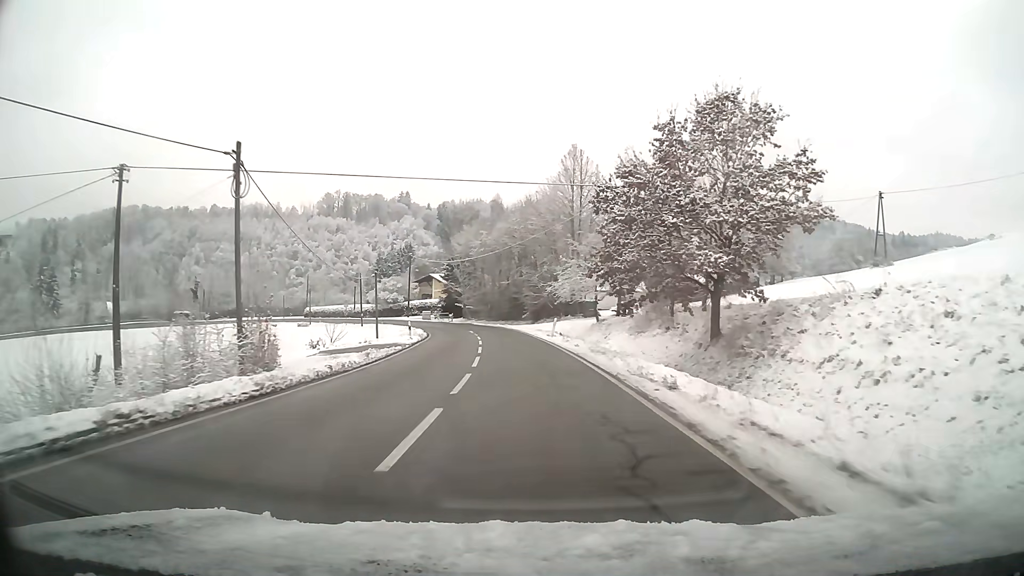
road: tertiary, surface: asphalt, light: Day
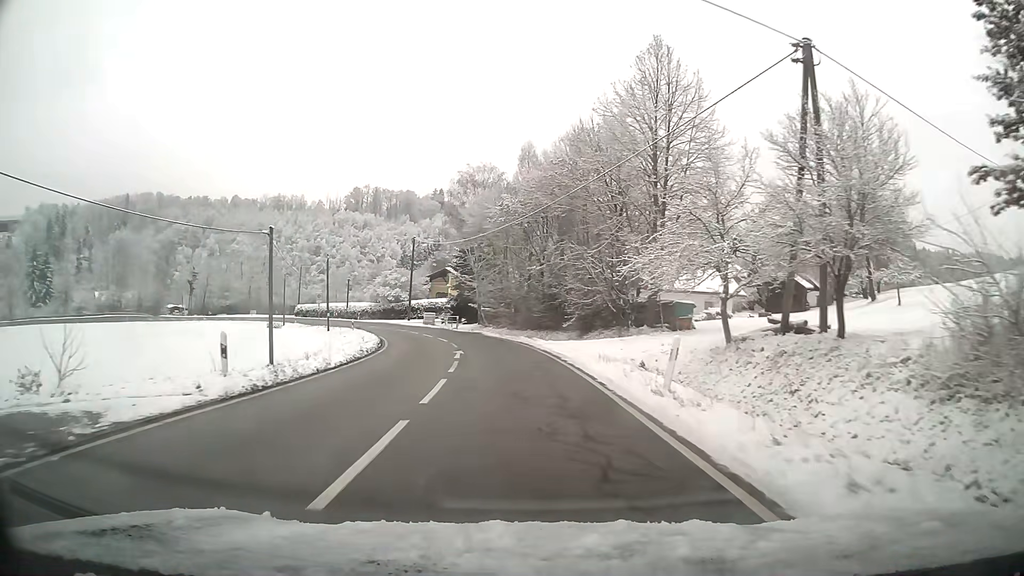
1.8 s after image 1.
(-0.7, +26.3) m; -3°
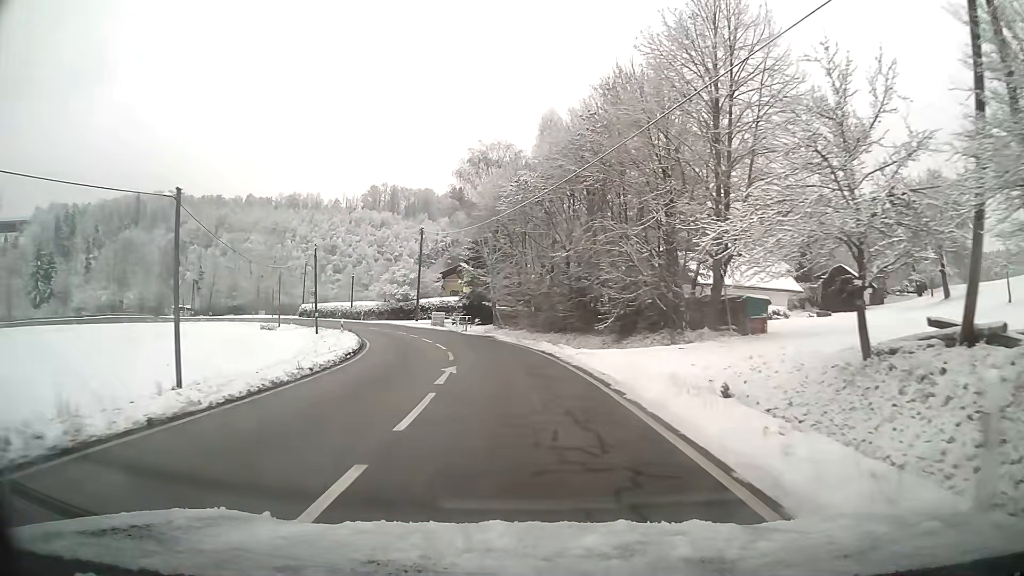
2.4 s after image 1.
(-0.1, +8.6) m; -2°
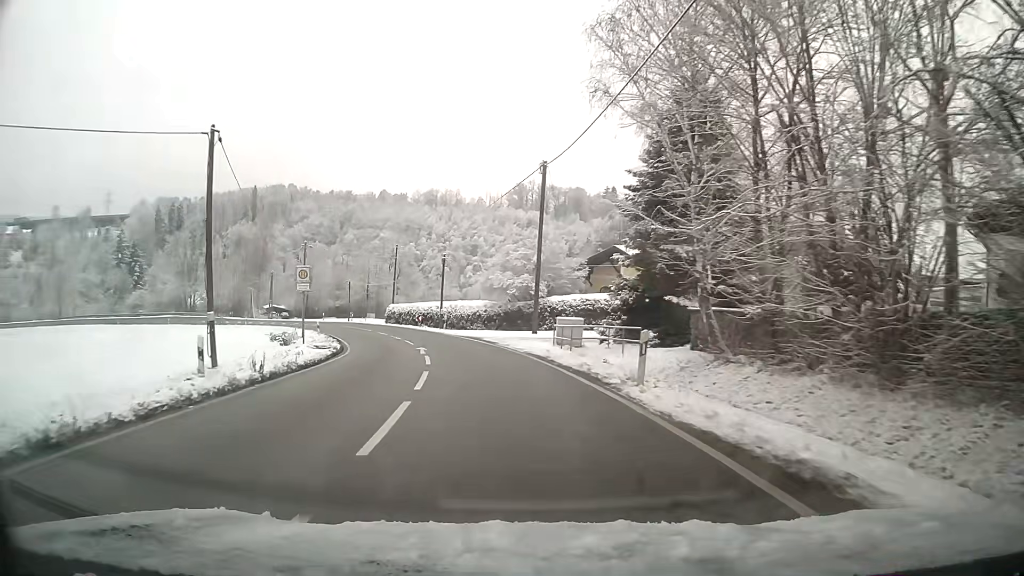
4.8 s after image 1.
(-3.5, +32.8) m; -13°
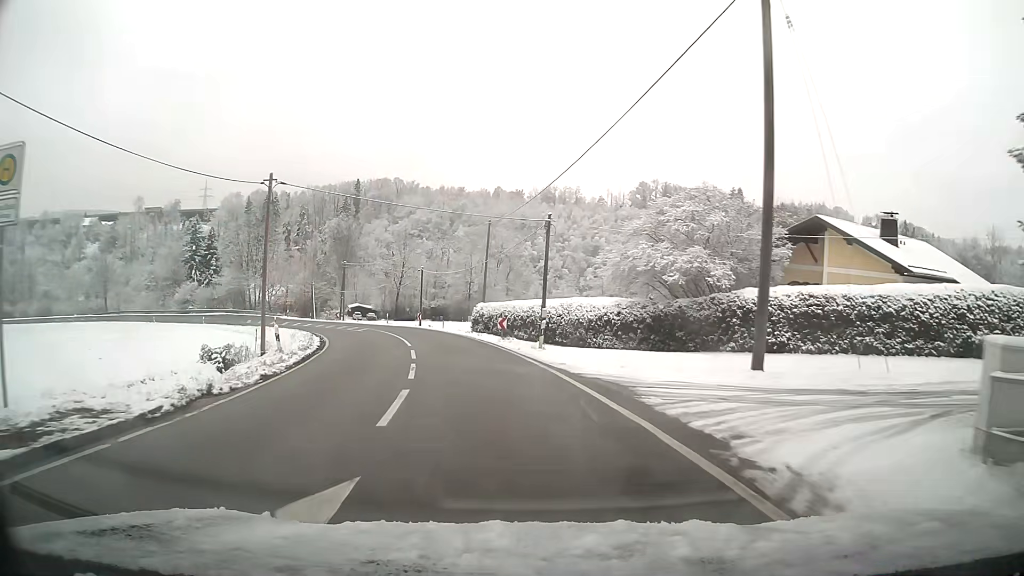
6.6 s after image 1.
(-2.1, +23.4) m; -10°
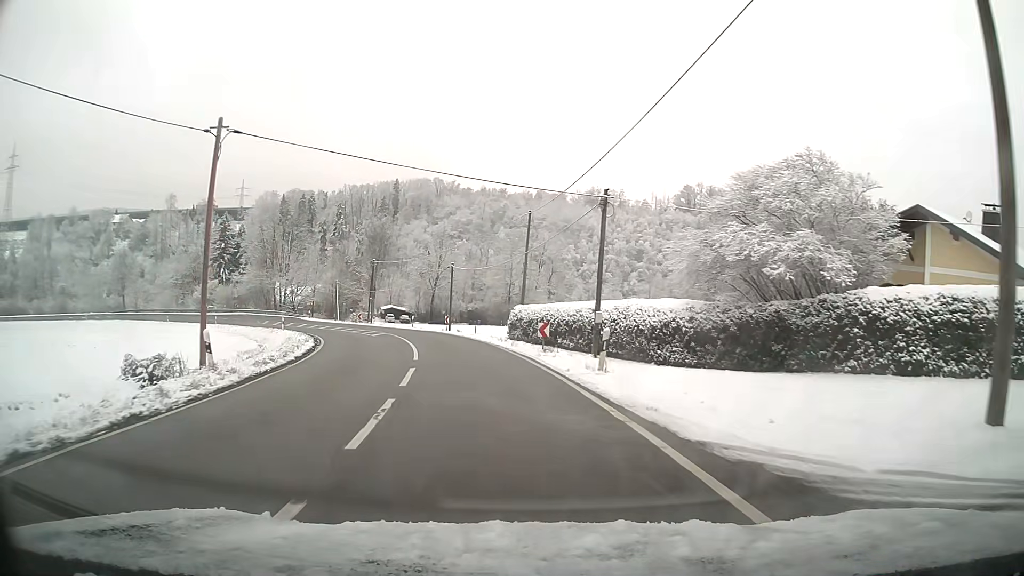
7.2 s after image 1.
(-0.2, +7.5) m; -3°
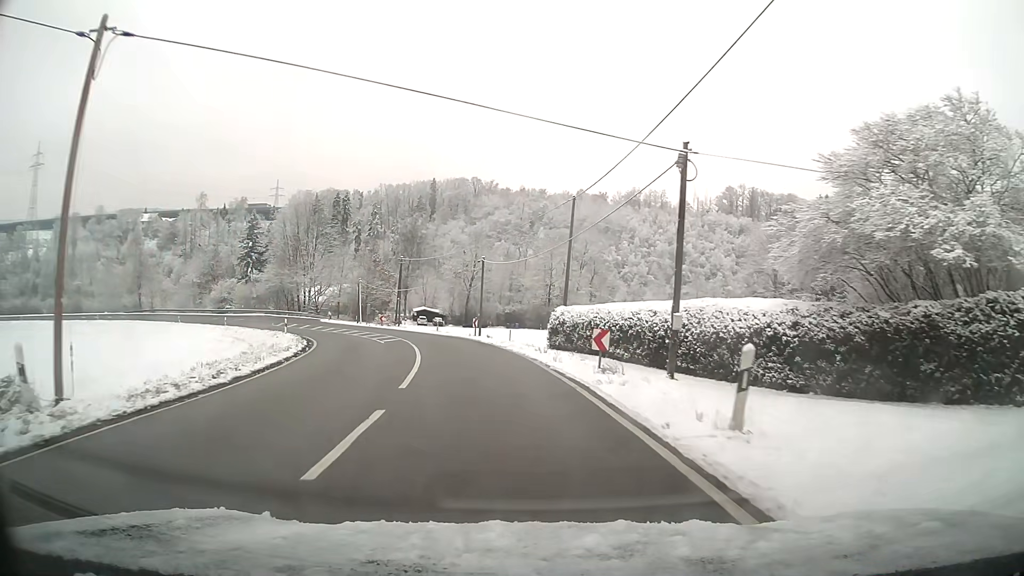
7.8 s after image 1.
(-0.2, +7.4) m; -3°
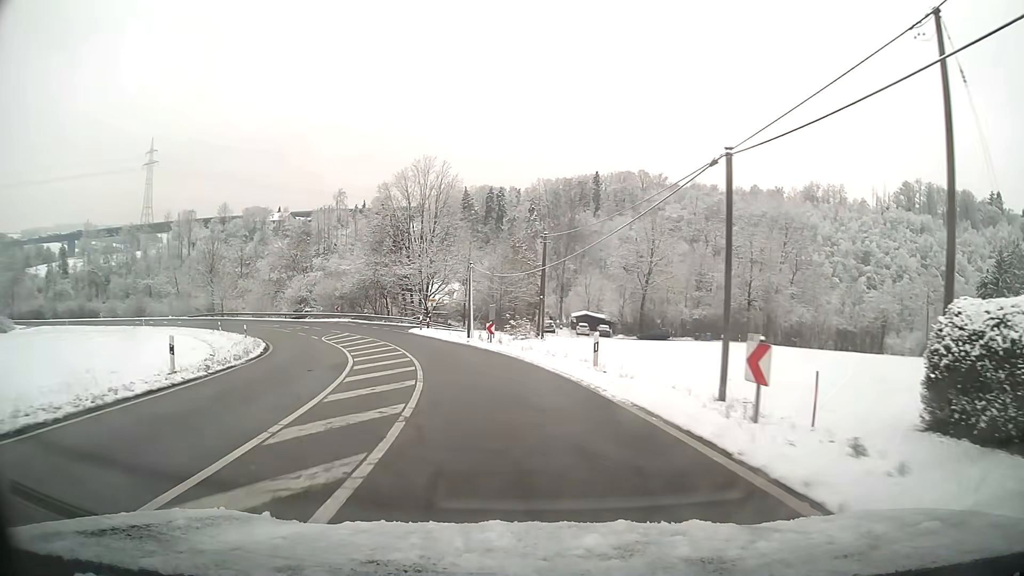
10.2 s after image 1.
(-3.7, +29.6) m; -15°
